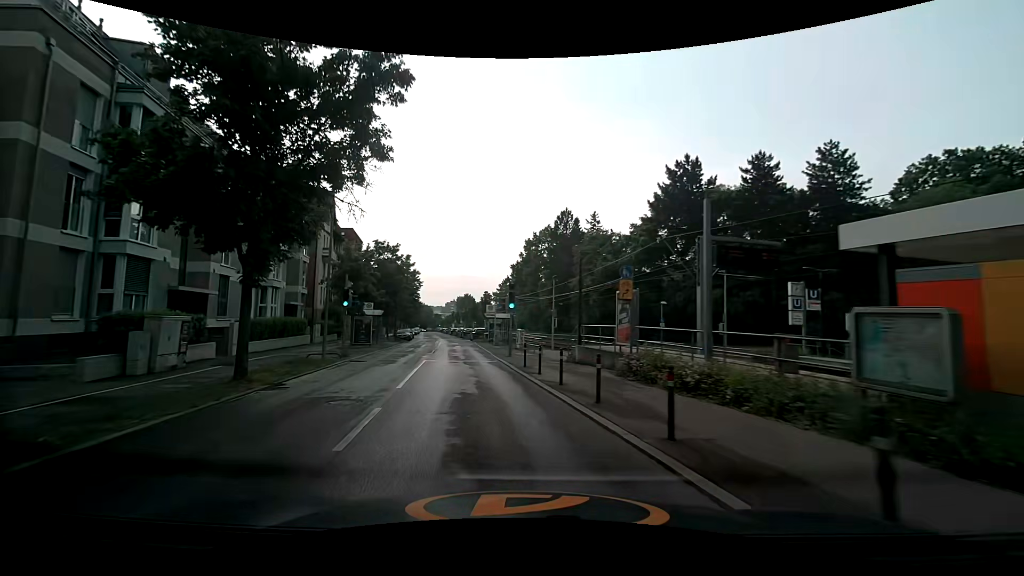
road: secondary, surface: asphalt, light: Day
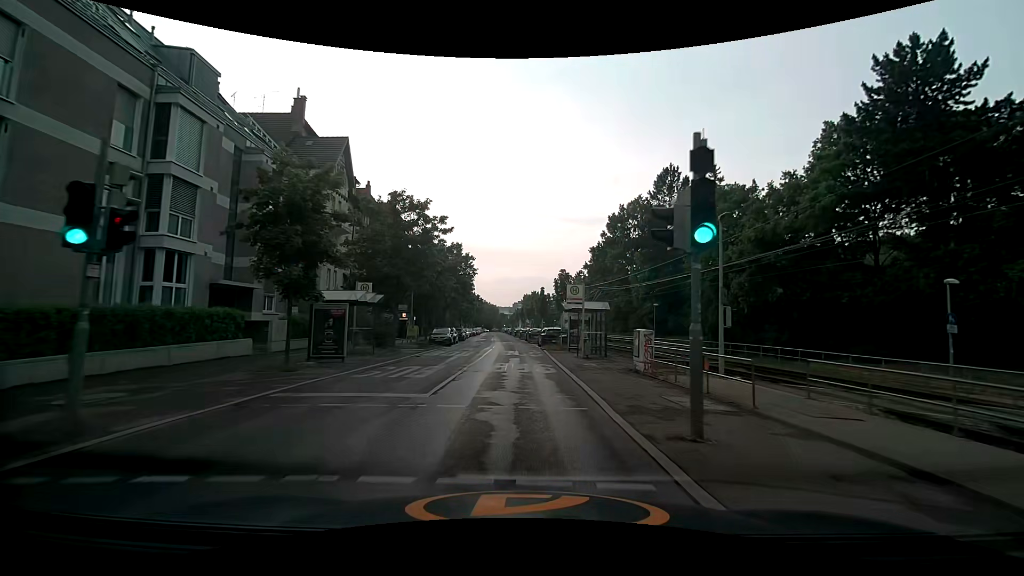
(-1.7, +18.9) m; -7°
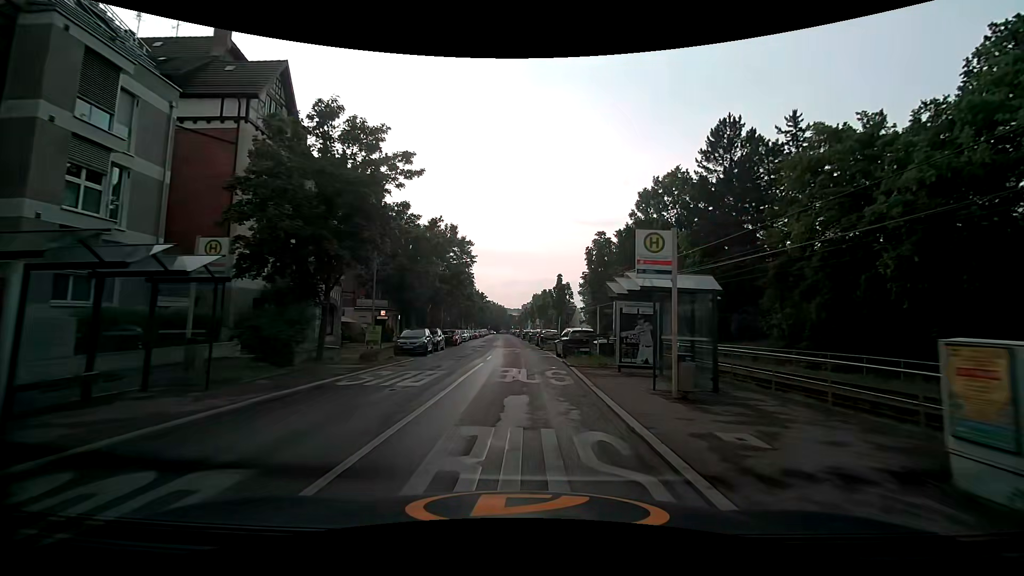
(-0.2, +12.9) m; -1°
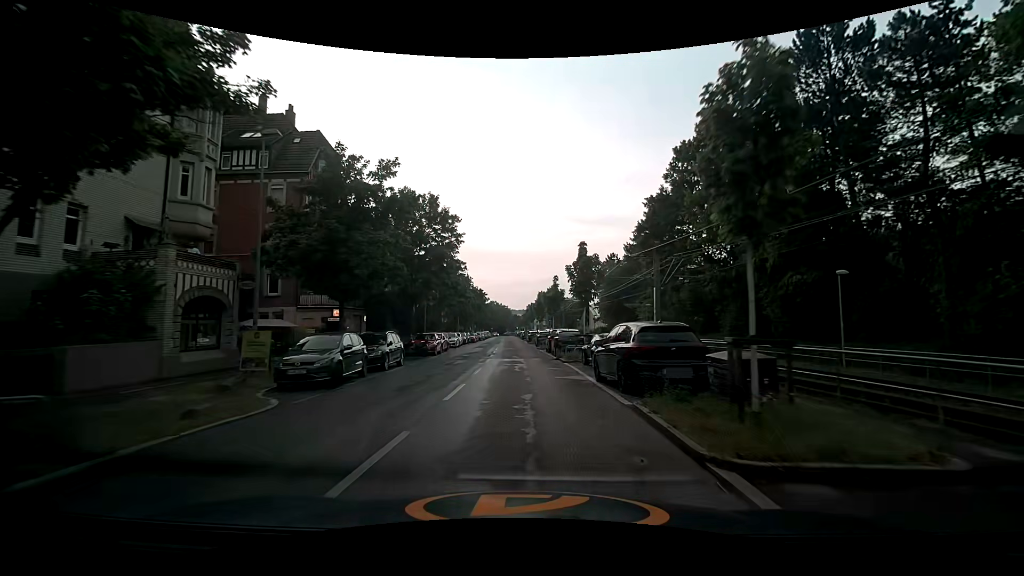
(0.0, +13.1) m; -1°
